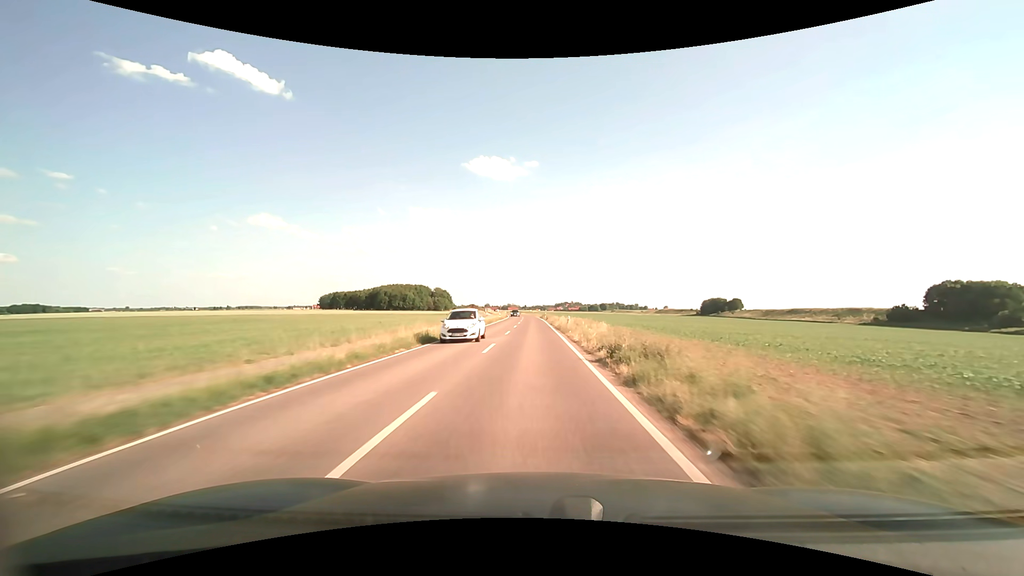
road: tertiary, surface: asphalt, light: Day
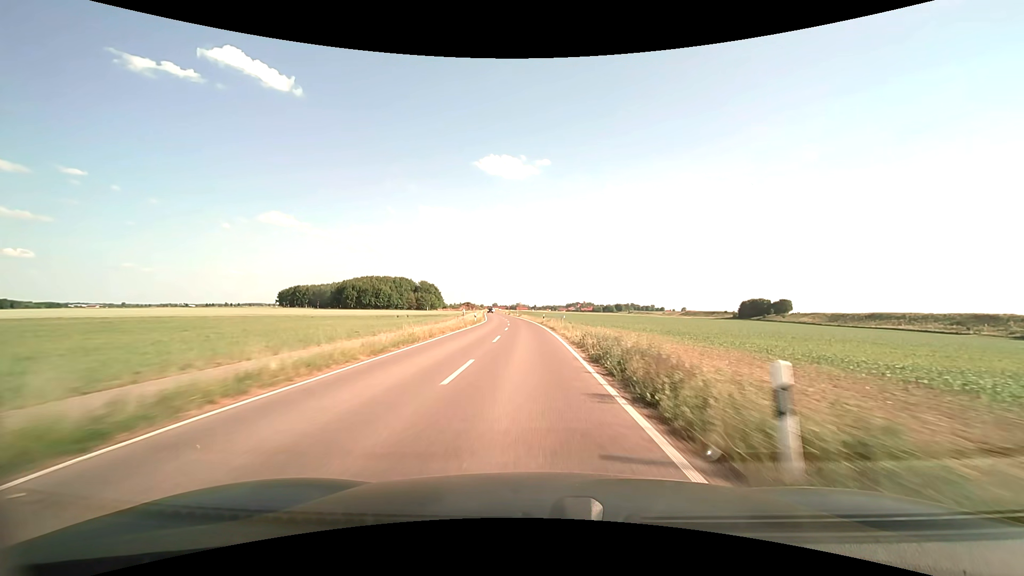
(-0.5, +78.5) m; -1°
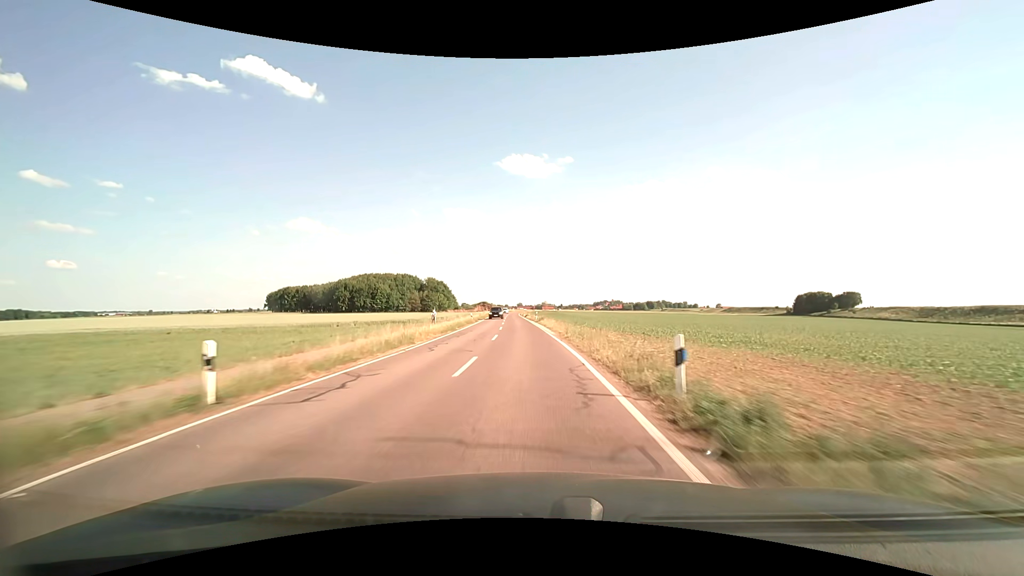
(-0.9, +46.7) m; -3°
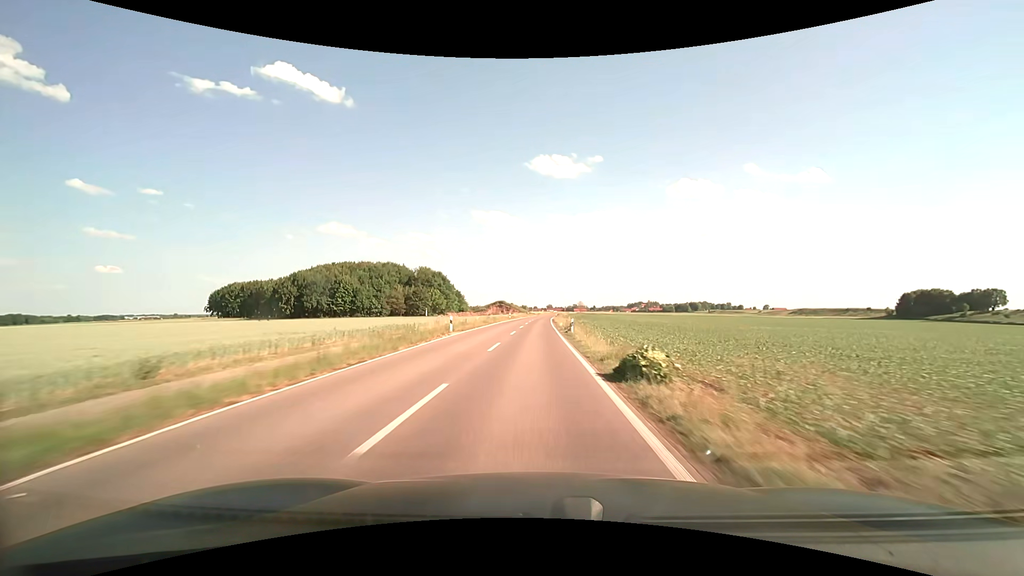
(-3.3, +77.1) m; -3°
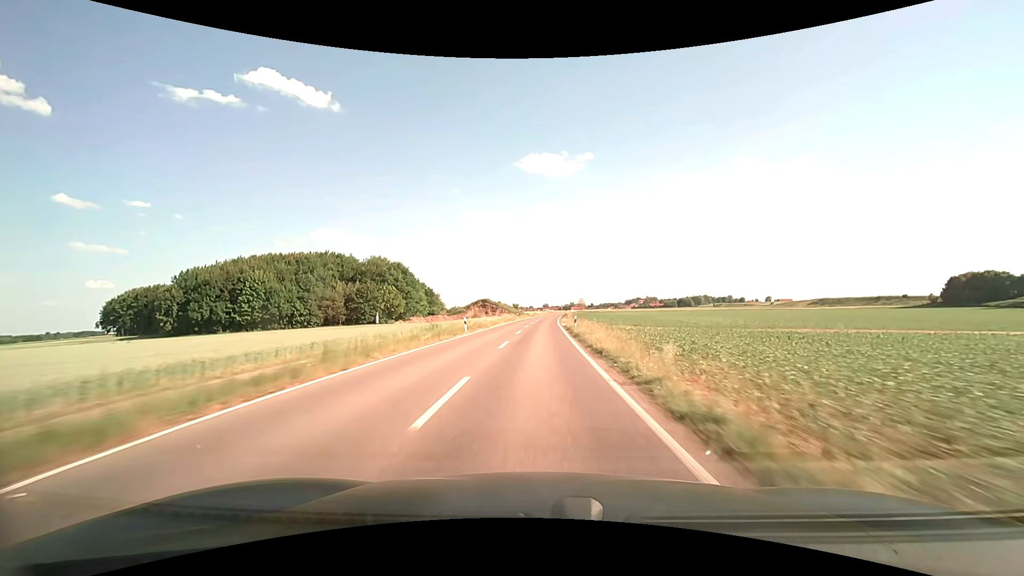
(+0.1, +46.8) m; 0°
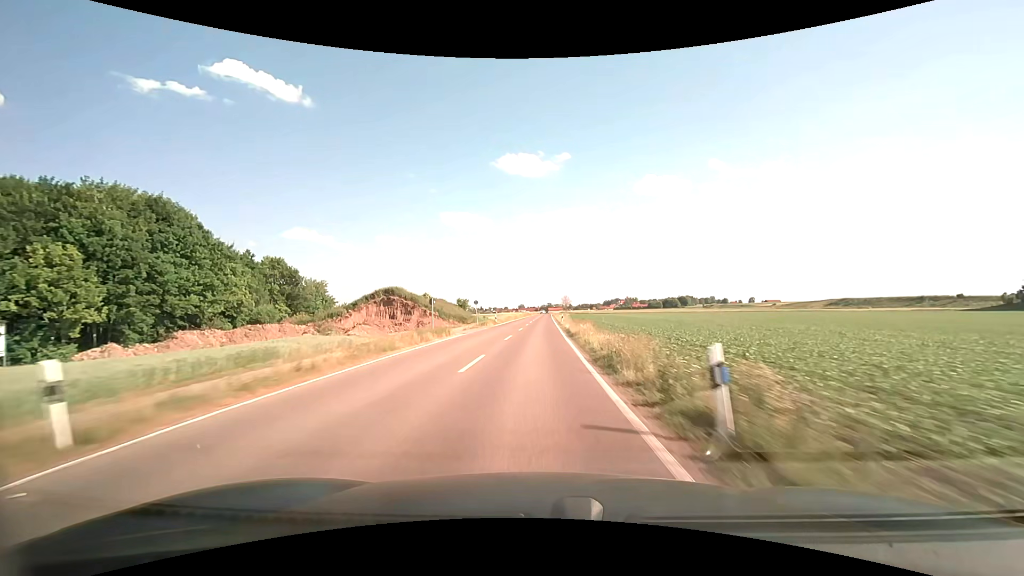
(+1.8, +78.2) m; +3°
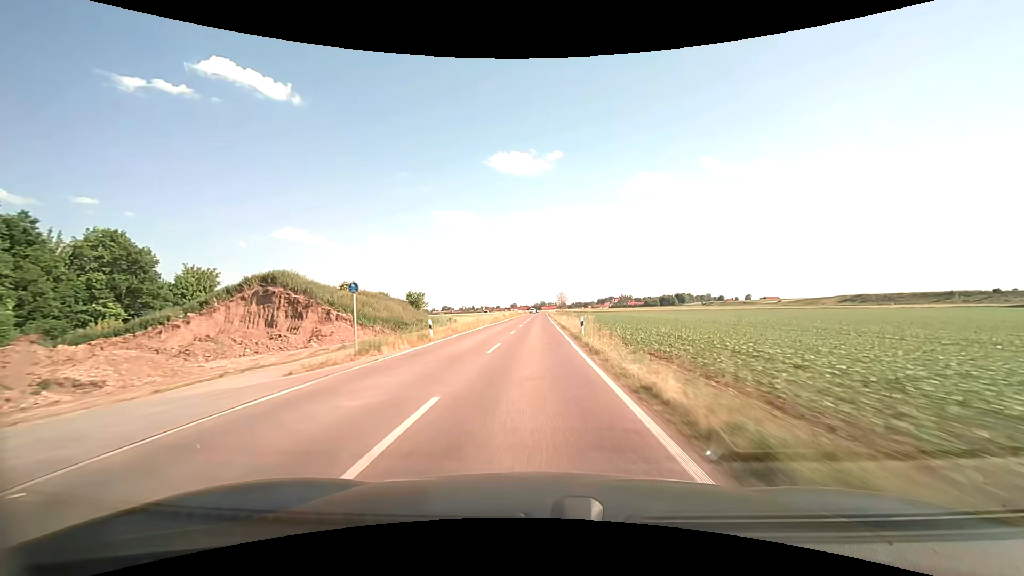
(+0.2, +31.1) m; +1°
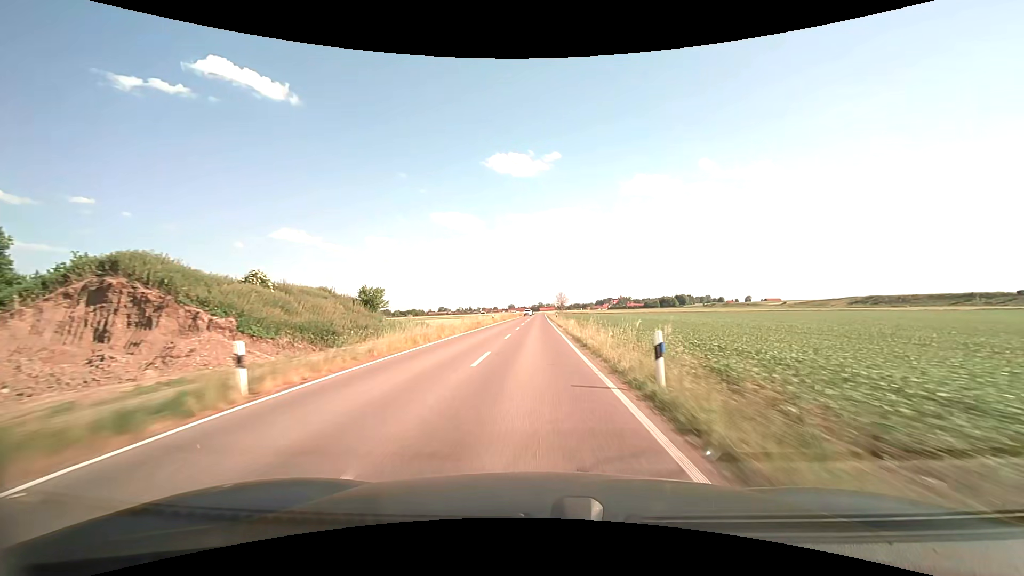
(0.0, +15.5) m; 0°
(0, +10) (0, +20) (0, +30) (0, +40) (0, +50) (0, +60) (0, +70) (0, +80) (0, +90) (0, +100) m
